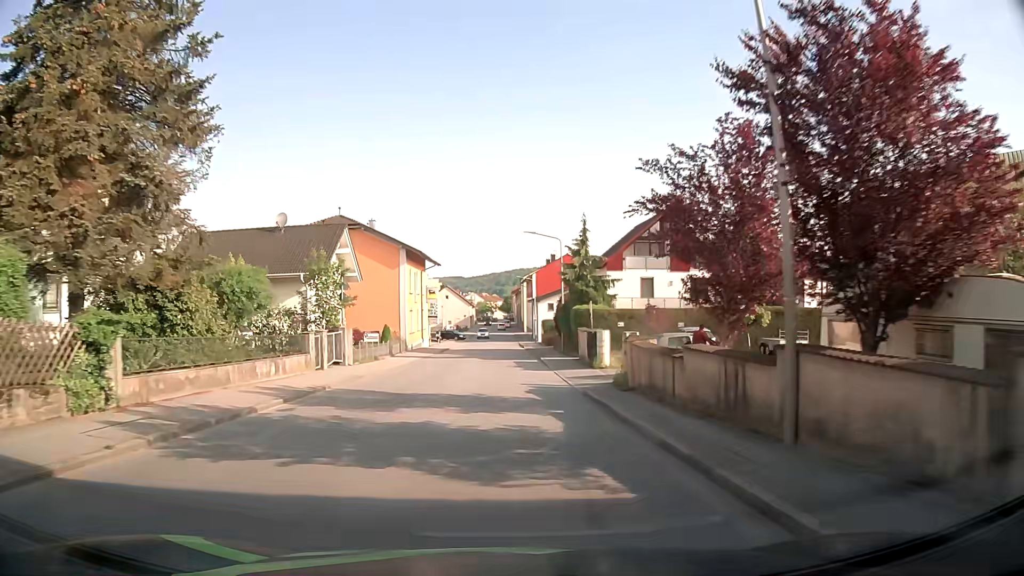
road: tertiary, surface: asphalt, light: Day
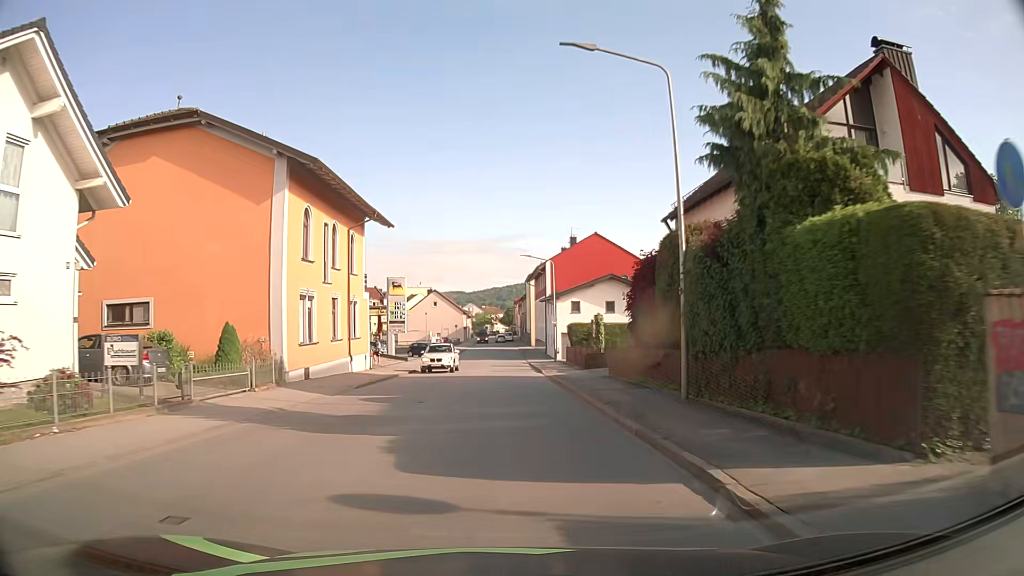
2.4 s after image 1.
(+0.1, +29.5) m; 0°
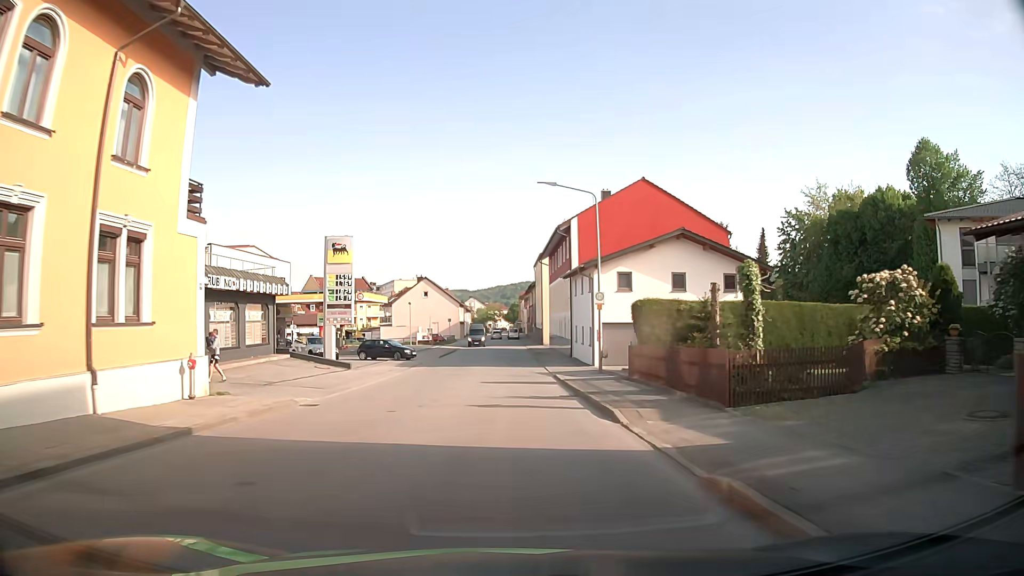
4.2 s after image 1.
(0.0, +21.9) m; 0°
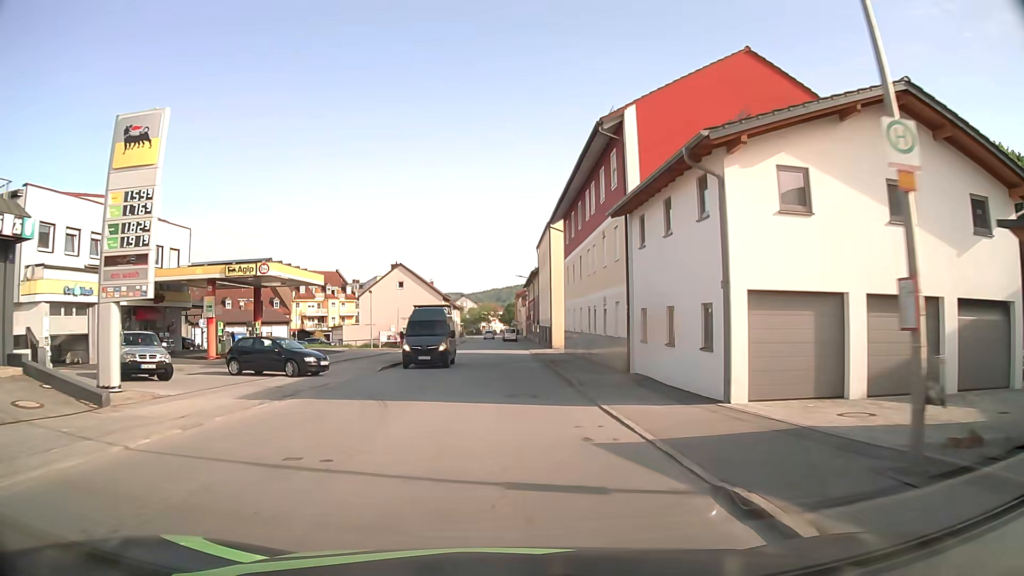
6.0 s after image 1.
(+0.1, +21.9) m; 0°
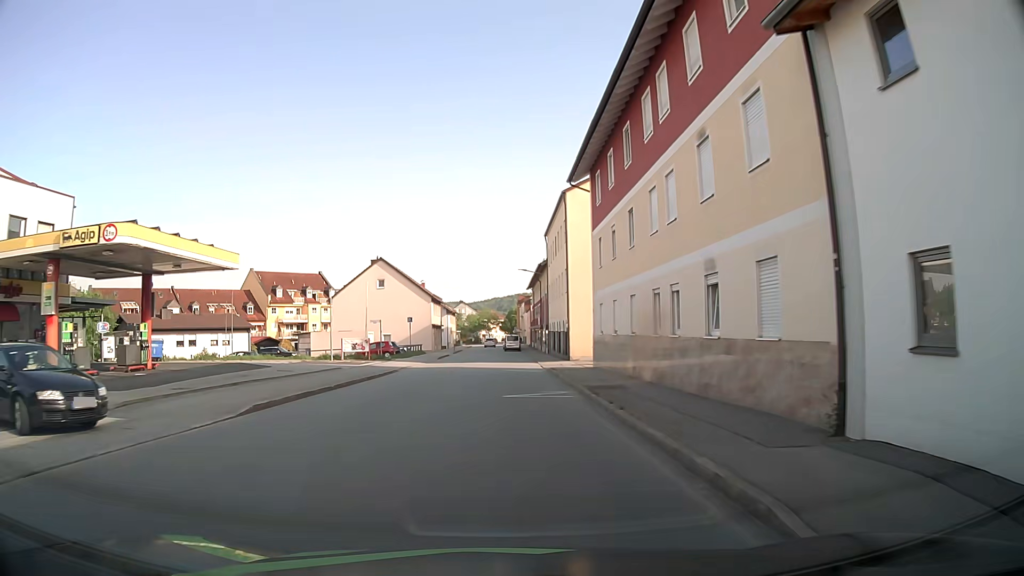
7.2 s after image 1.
(0.0, +14.7) m; 0°
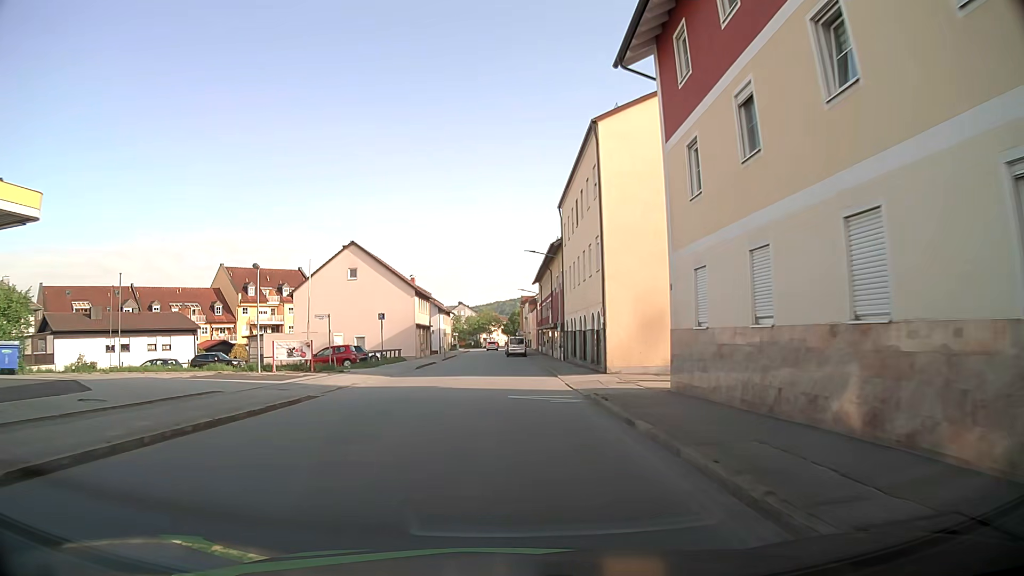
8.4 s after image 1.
(-0.1, +14.7) m; 0°
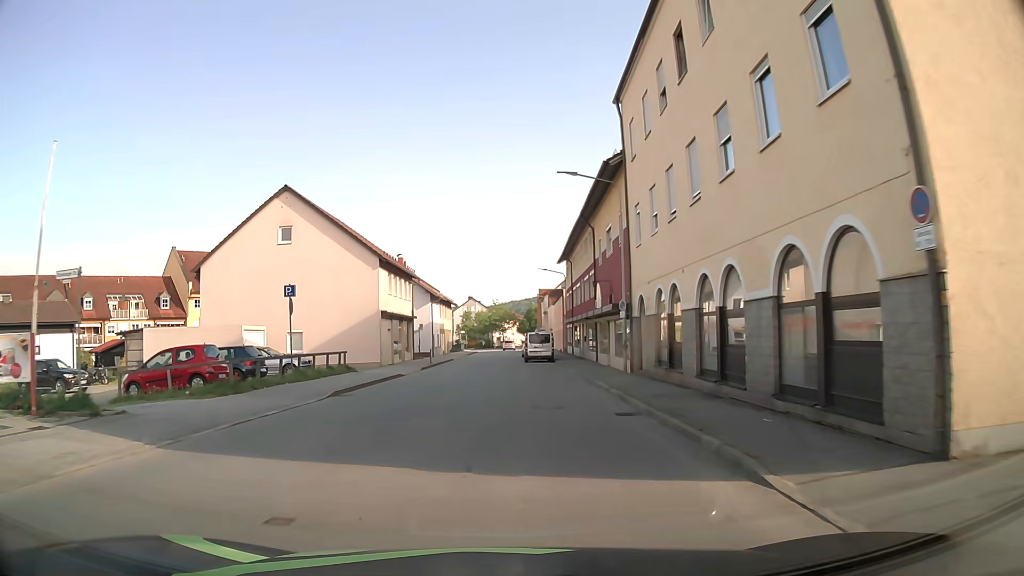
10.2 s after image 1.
(-0.1, +21.7) m; -1°
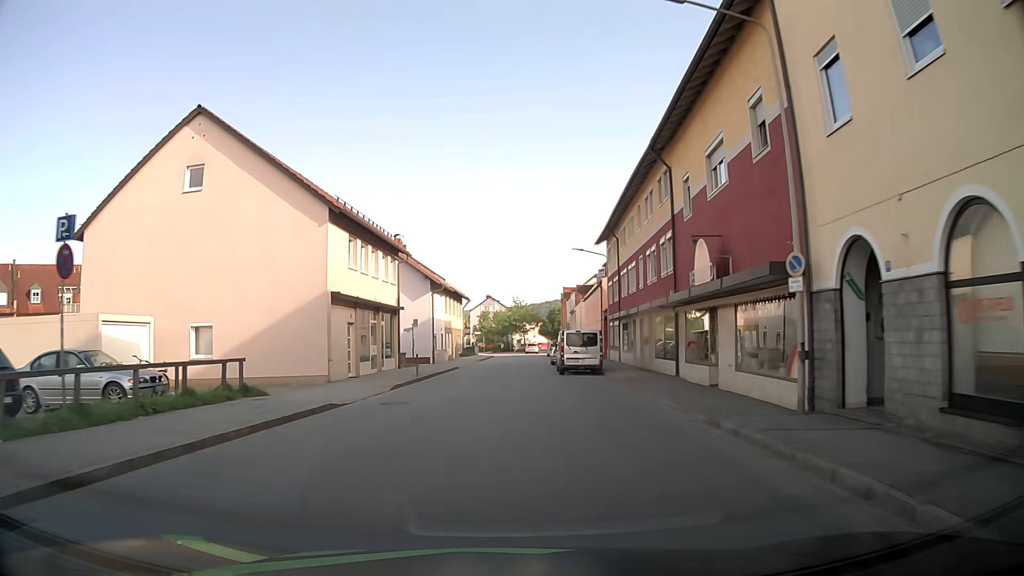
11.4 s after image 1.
(-0.3, +14.4) m; -2°
(0, +10) (0, +20) (0, +30) (0, +40) (0, +50) (+1, +60) (+2, +70) (+2, +80) (+2, +90) (+2, +100) m
